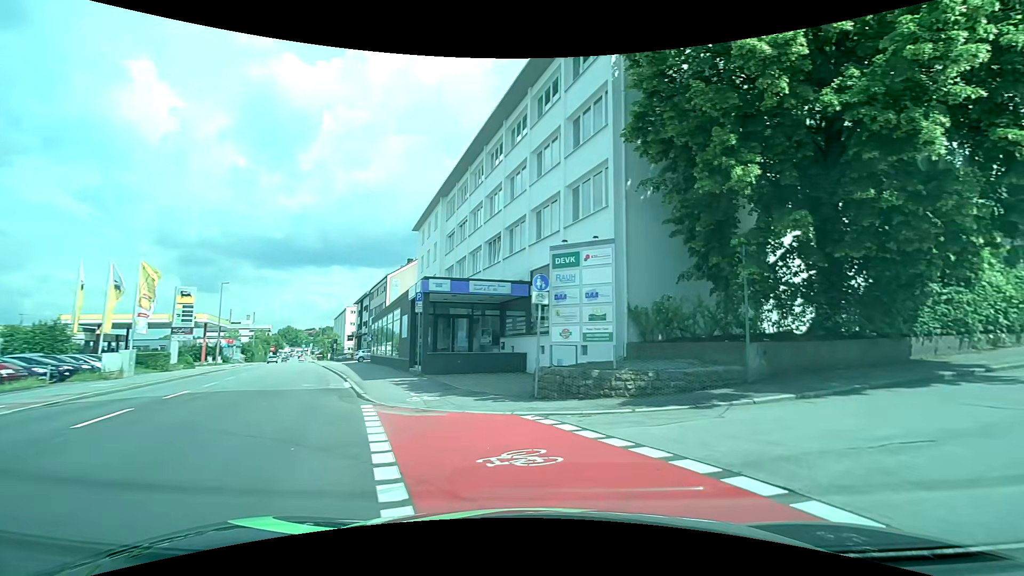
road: tertiary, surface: asphalt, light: Day
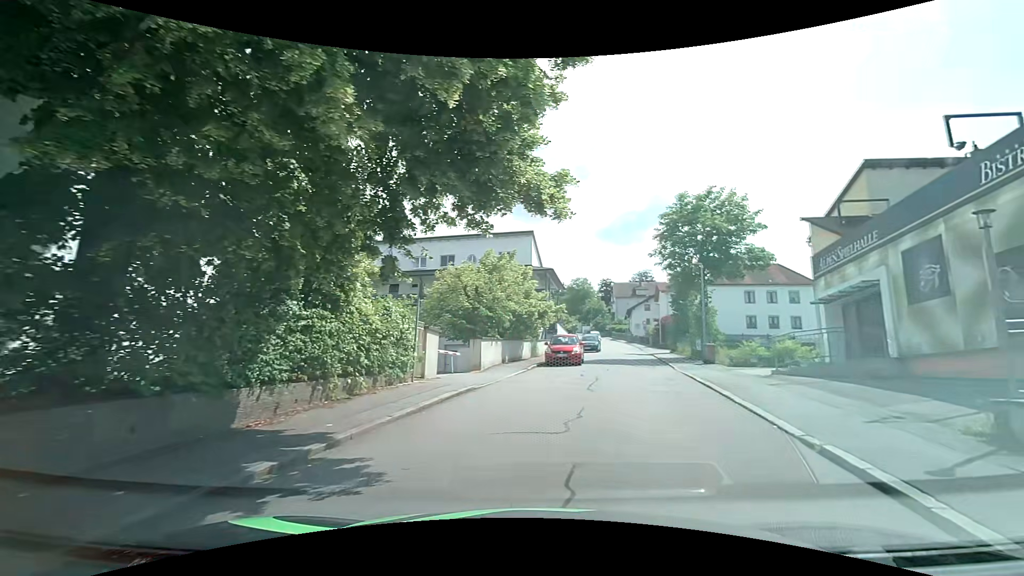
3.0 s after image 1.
(+3.8, +7.1) m; +62°
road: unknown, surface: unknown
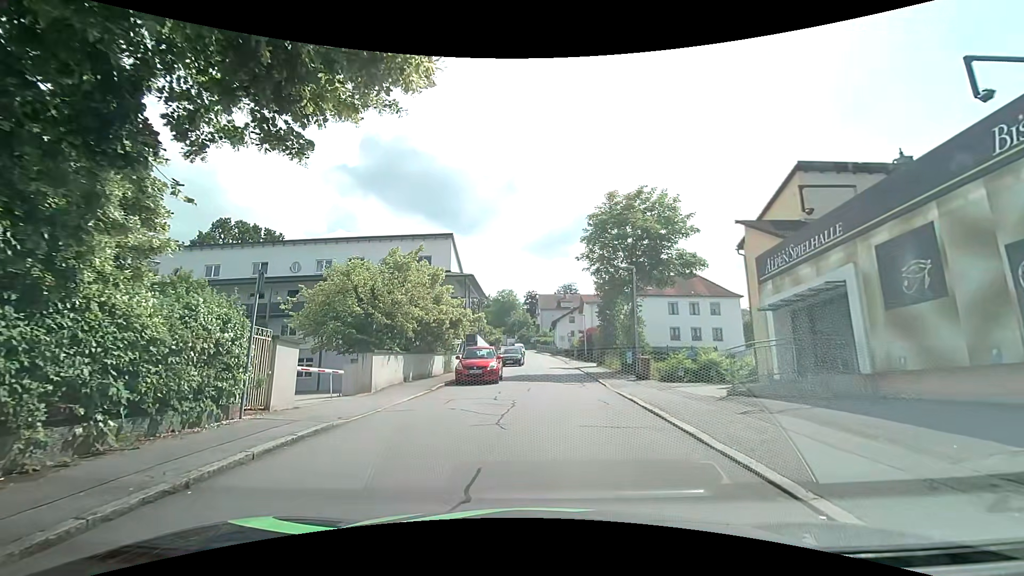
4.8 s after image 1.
(+0.3, +3.9) m; +9°
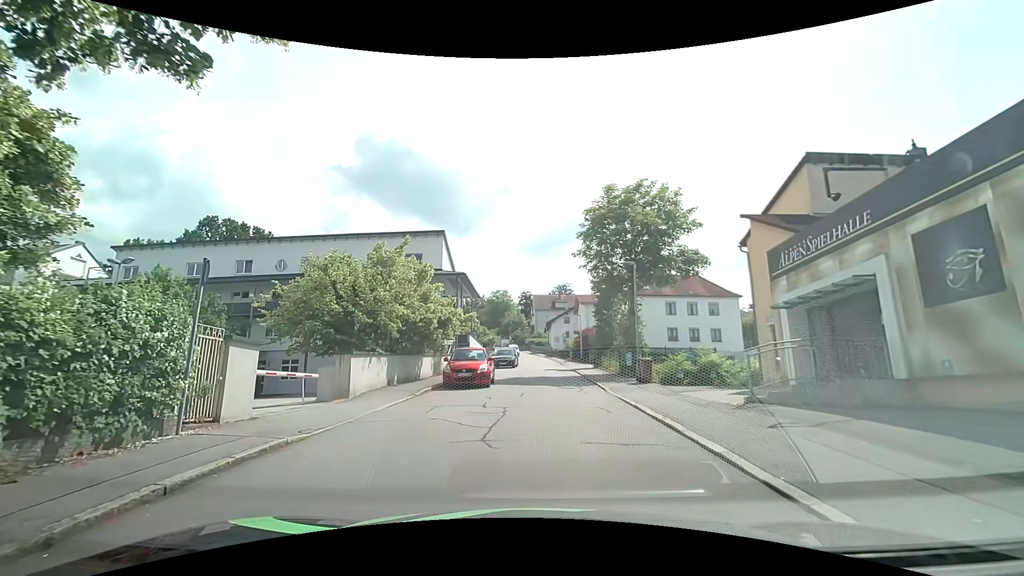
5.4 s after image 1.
(0.0, +1.5) m; 0°
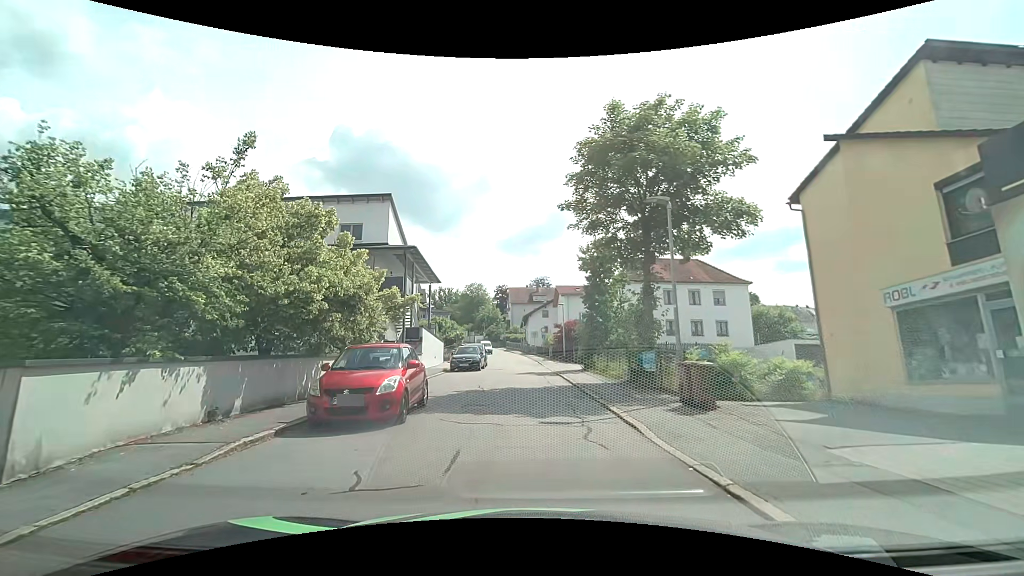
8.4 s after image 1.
(0.0, +9.2) m; +2°
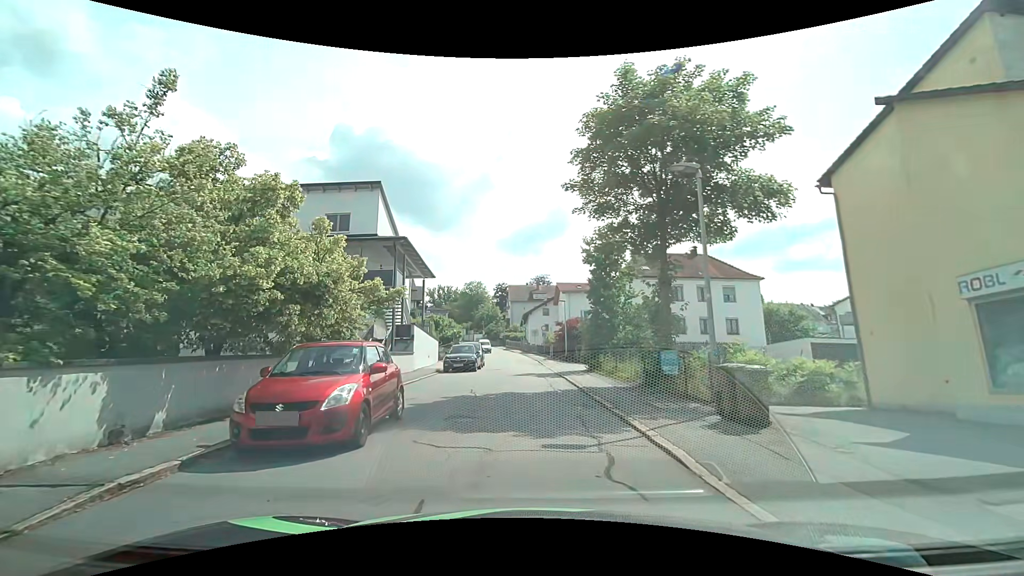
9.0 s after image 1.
(0.0, +2.3) m; -2°
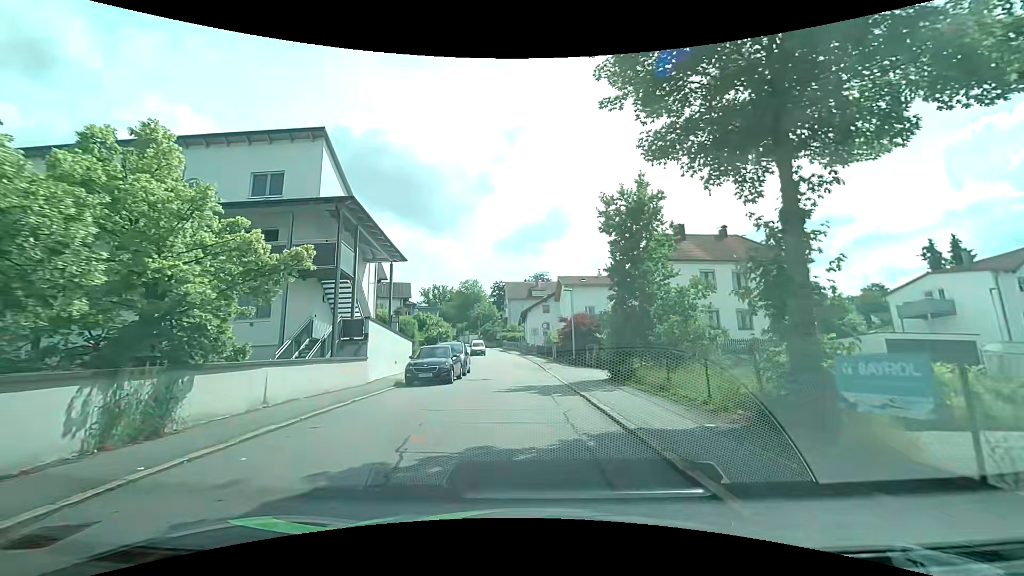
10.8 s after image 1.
(+0.2, +8.0) m; +1°
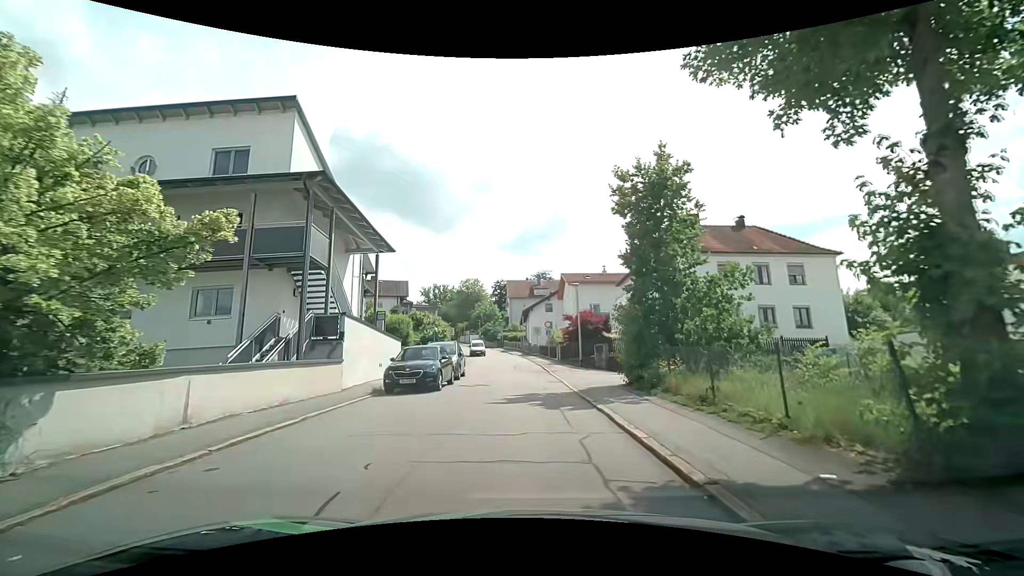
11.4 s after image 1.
(0.0, +3.0) m; 0°
